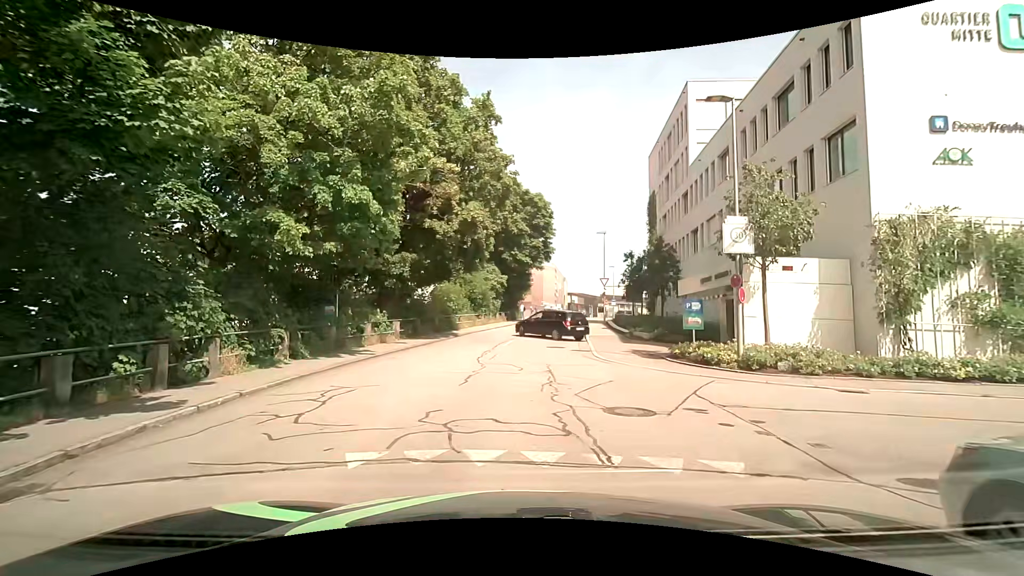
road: residential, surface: asphalt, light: Day
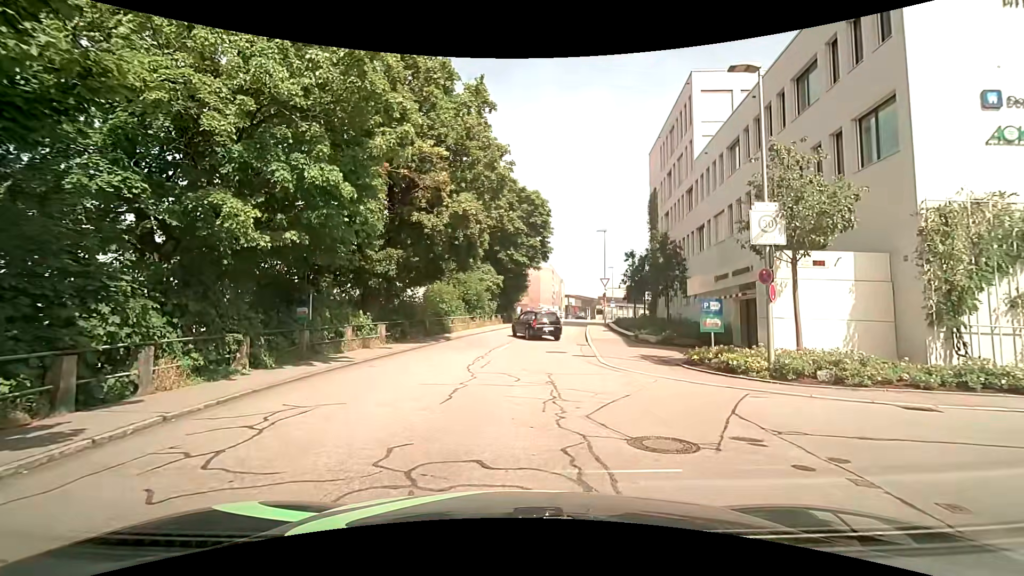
(0.0, +1.8) m; 0°
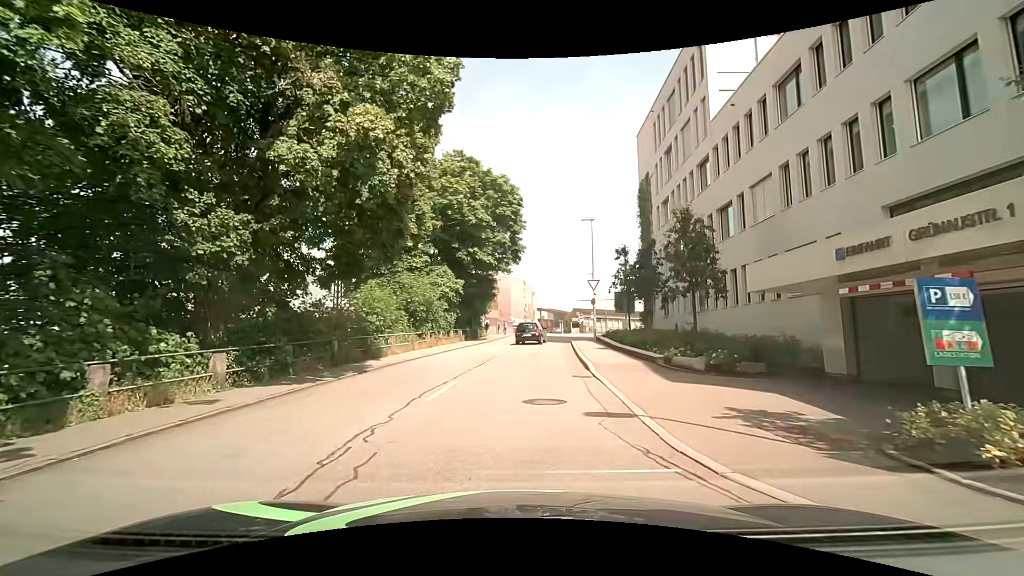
(+0.3, +9.7) m; +2°
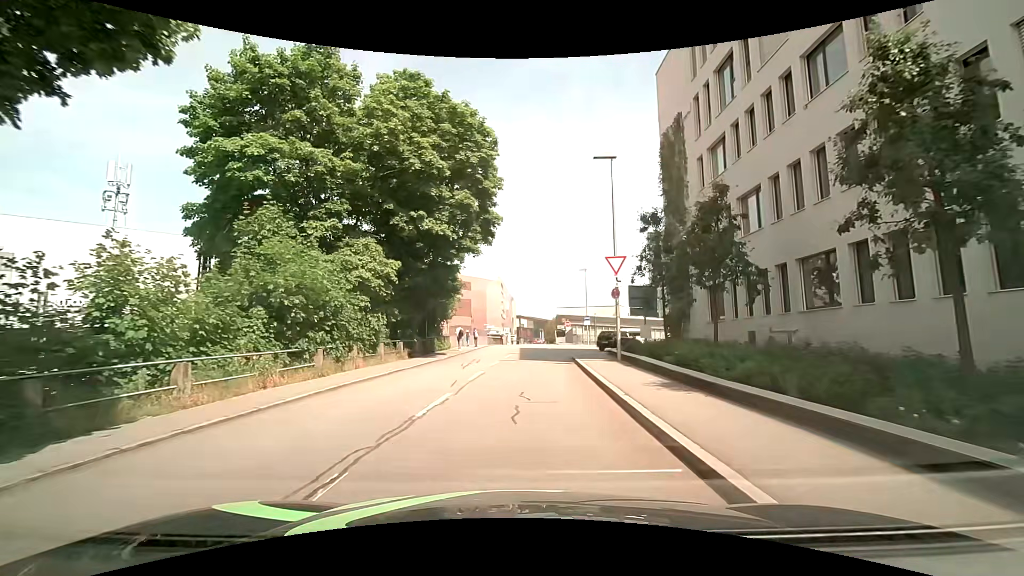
(+0.5, +13.6) m; +4°
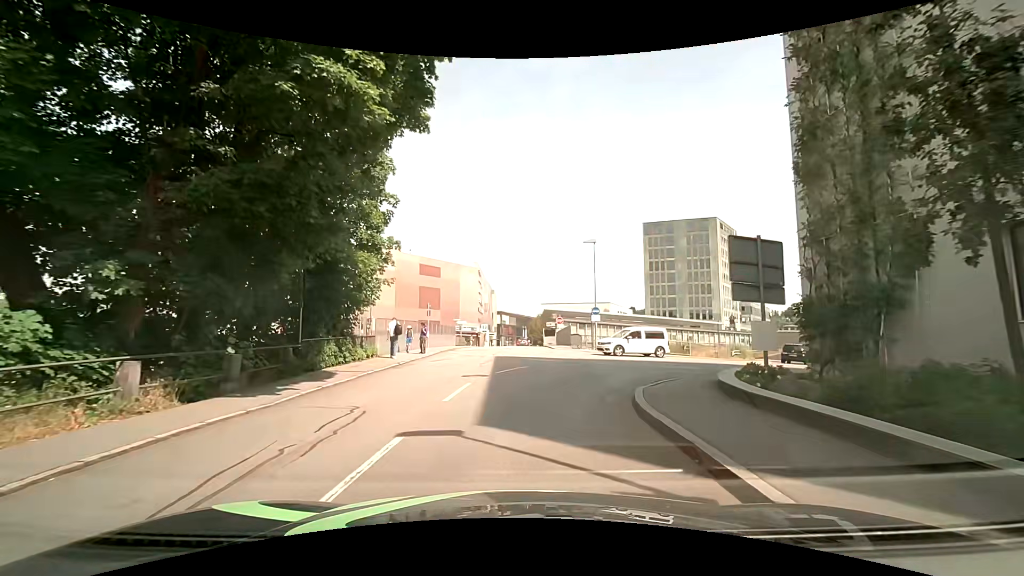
(0.0, +16.4) m; 0°
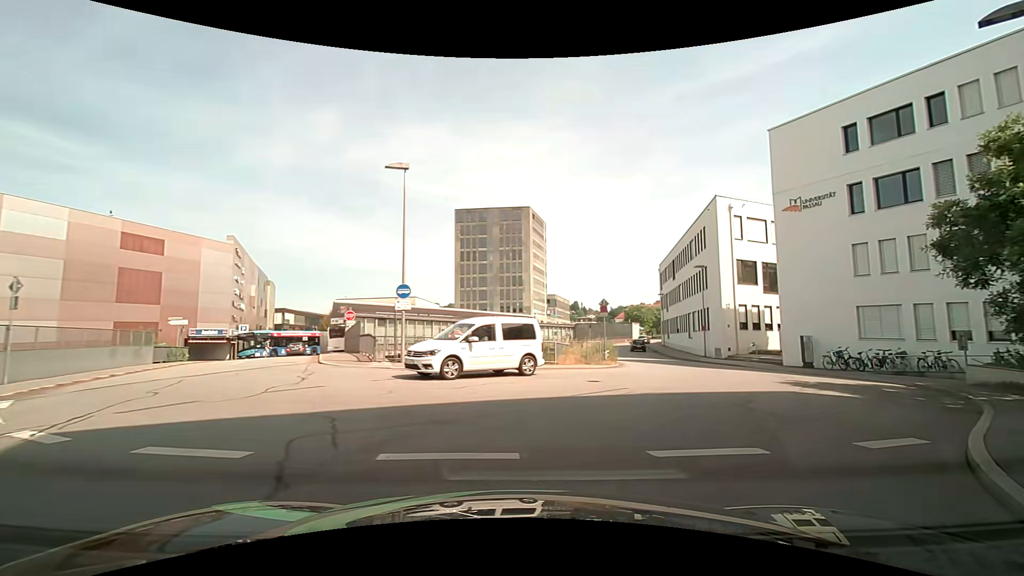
(+2.0, +16.0) m; +23°
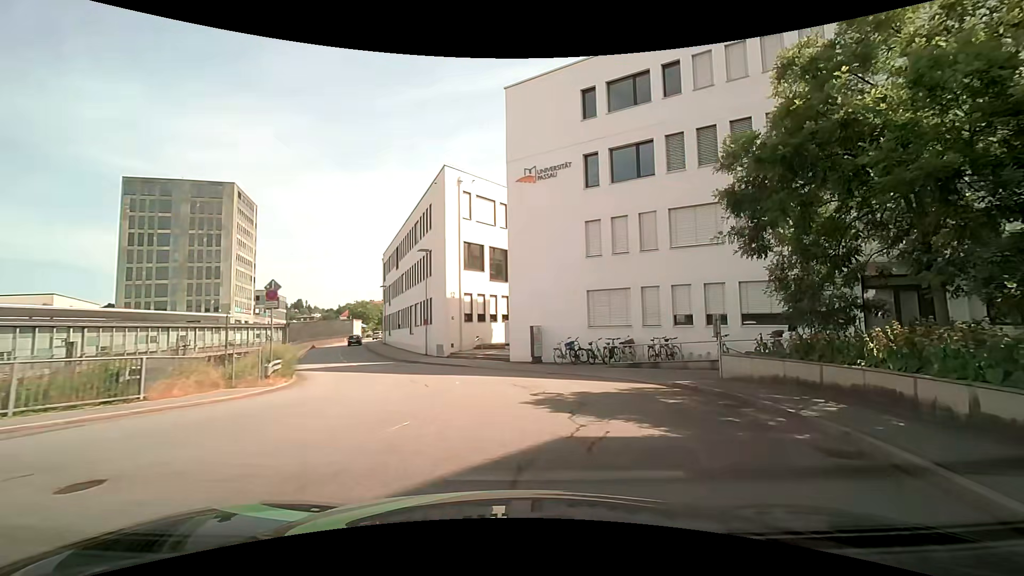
(+2.3, +8.5) m; +31°
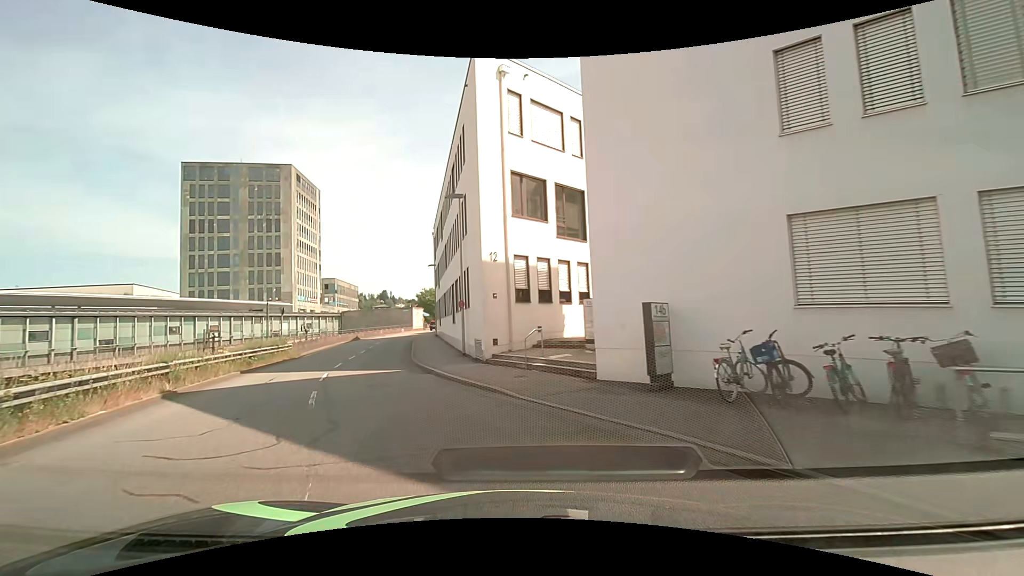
(-0.1, +14.0) m; -8°
(-2, +10) (-5, +19) (-8, +29) (-10, +38) (-13, +48) (-14, +58) (-15, +68) (-14, +78) (-13, +88) (-12, +98) m
